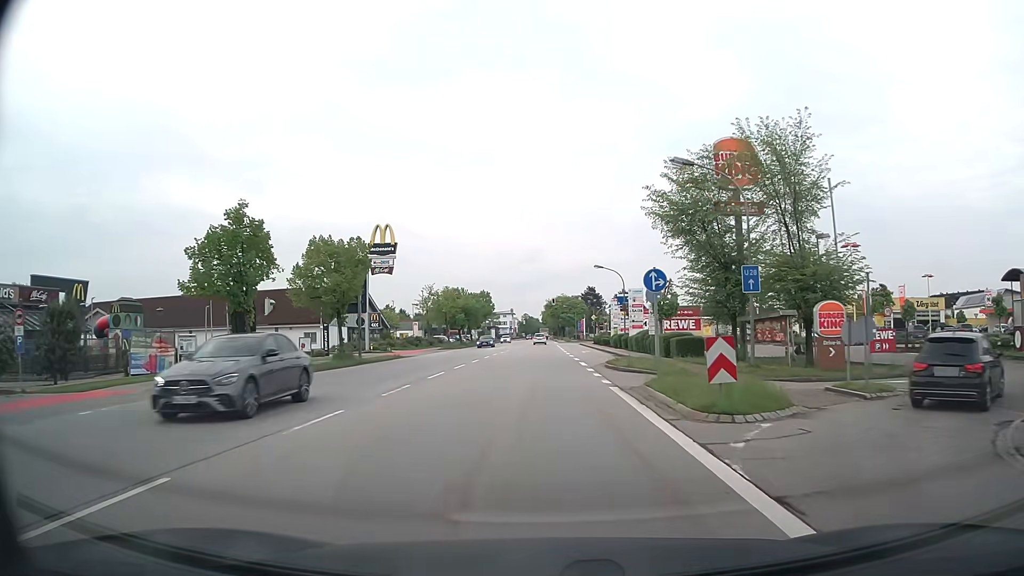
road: secondary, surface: asphalt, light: Day
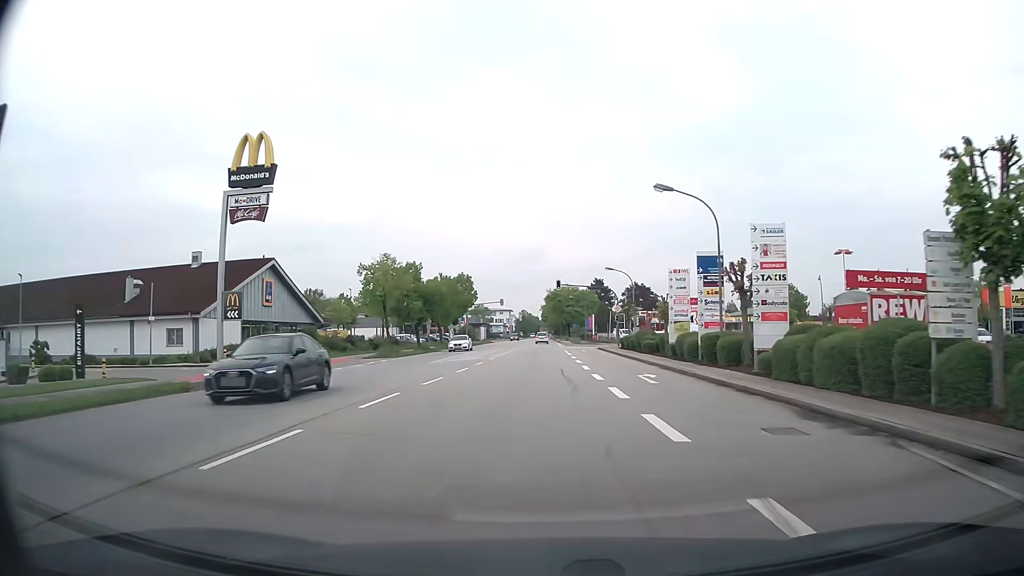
(-0.1, +32.8) m; 0°
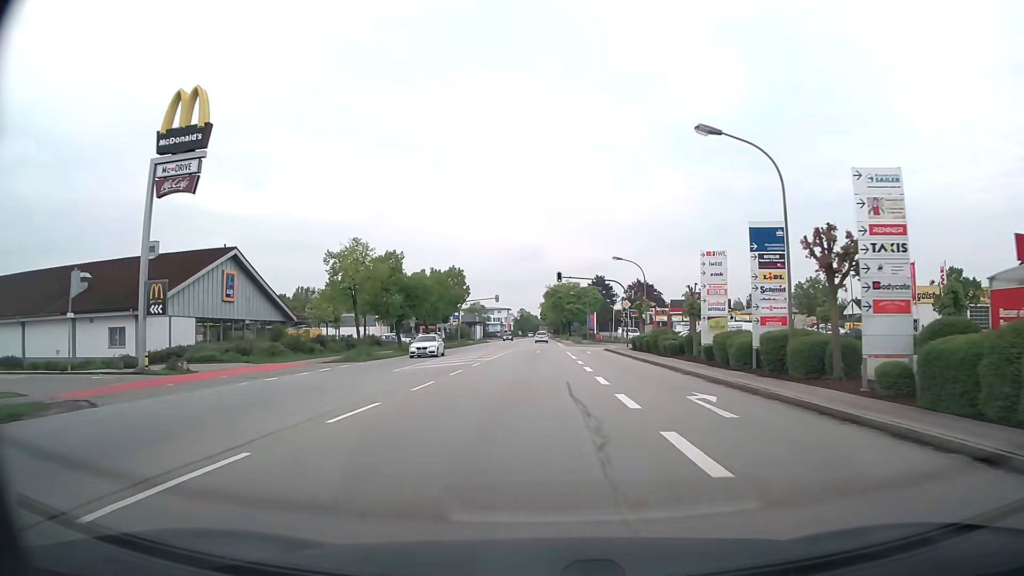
(0.0, +8.1) m; 0°
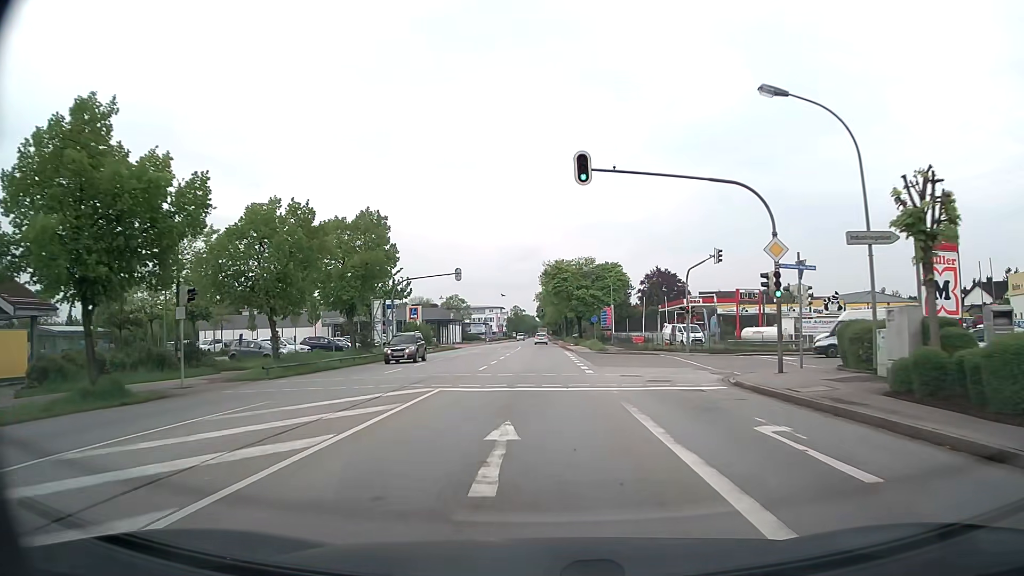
(+0.3, +40.3) m; +1°
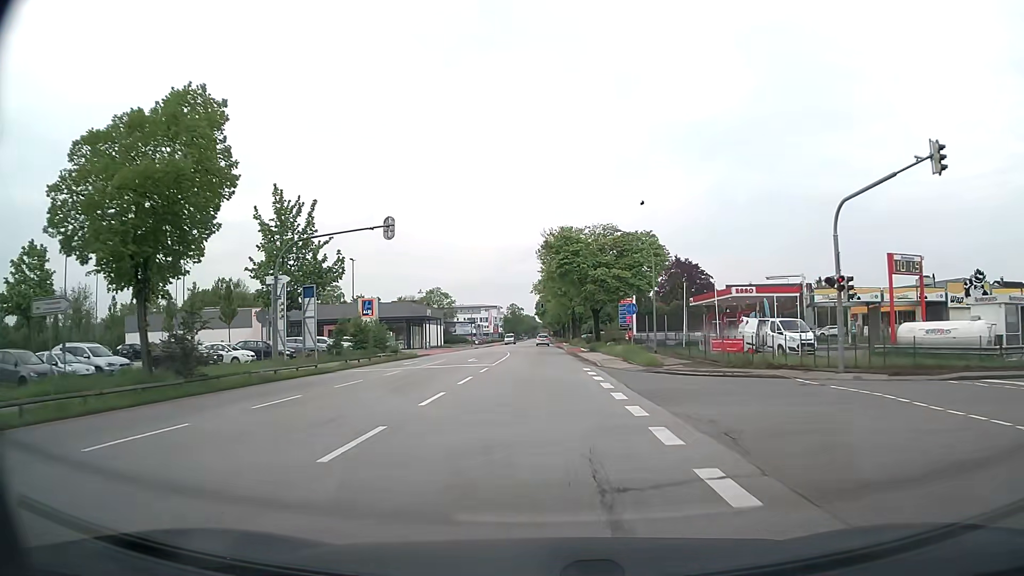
(0.0, +24.3) m; 0°
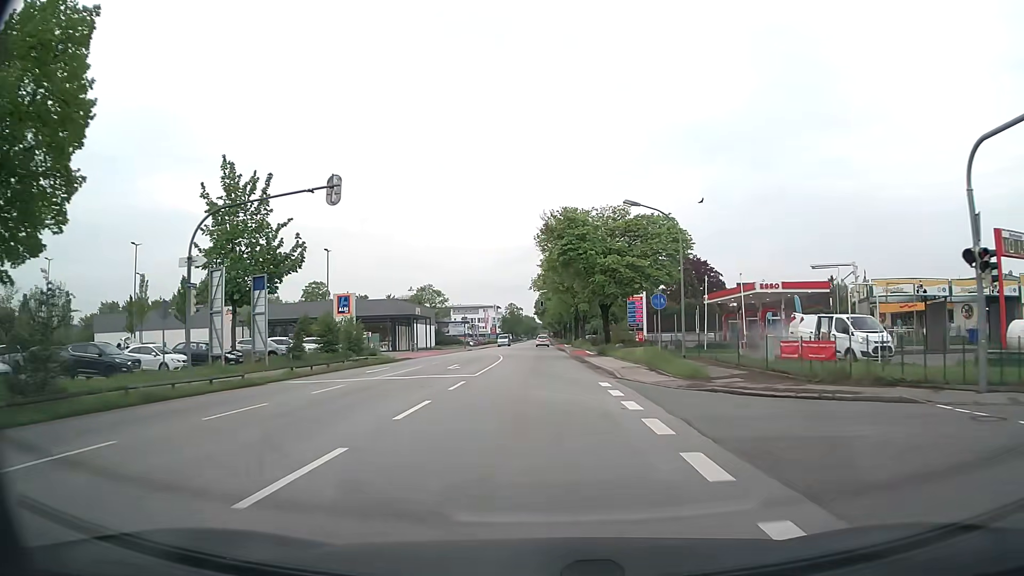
(0.0, +8.1) m; 0°
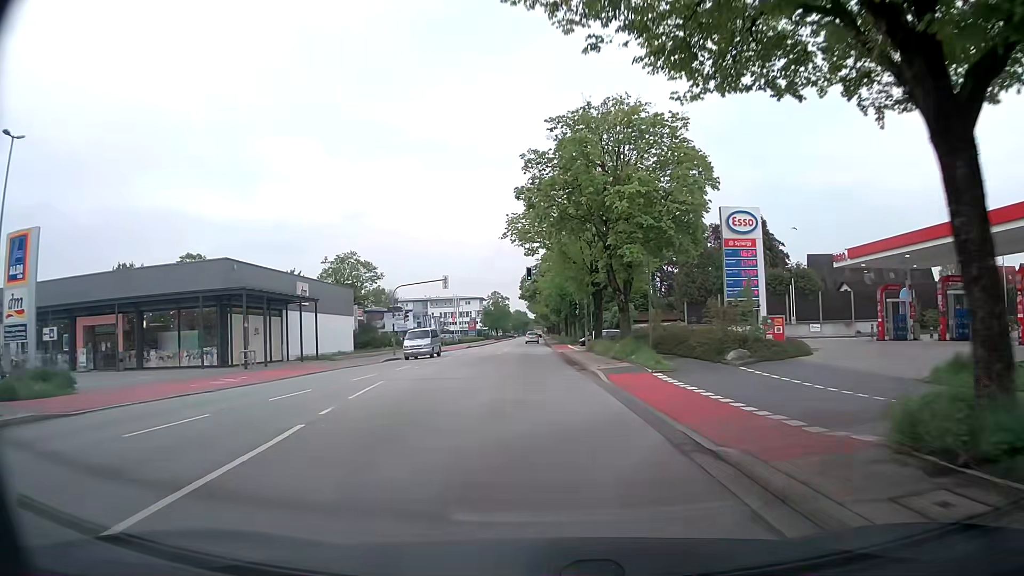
(+0.3, +40.0) m; +1°
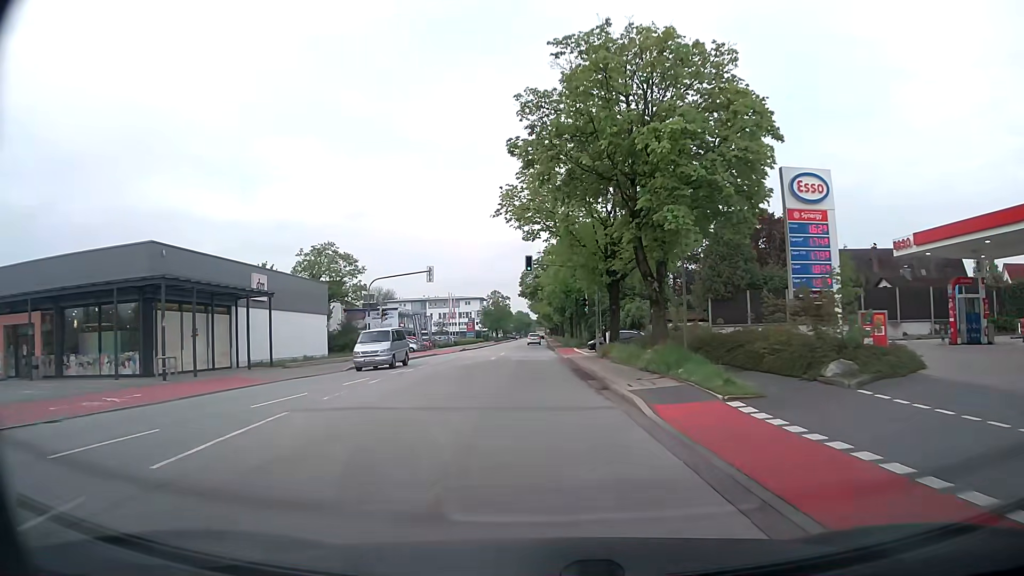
(0.0, +8.0) m; 0°
(0, +10) (0, +20) (0, +30) (0, +40) (-1, +50) (-1, +60) (-1, +70) (-1, +80) (-2, +90) (-2, +100) m
